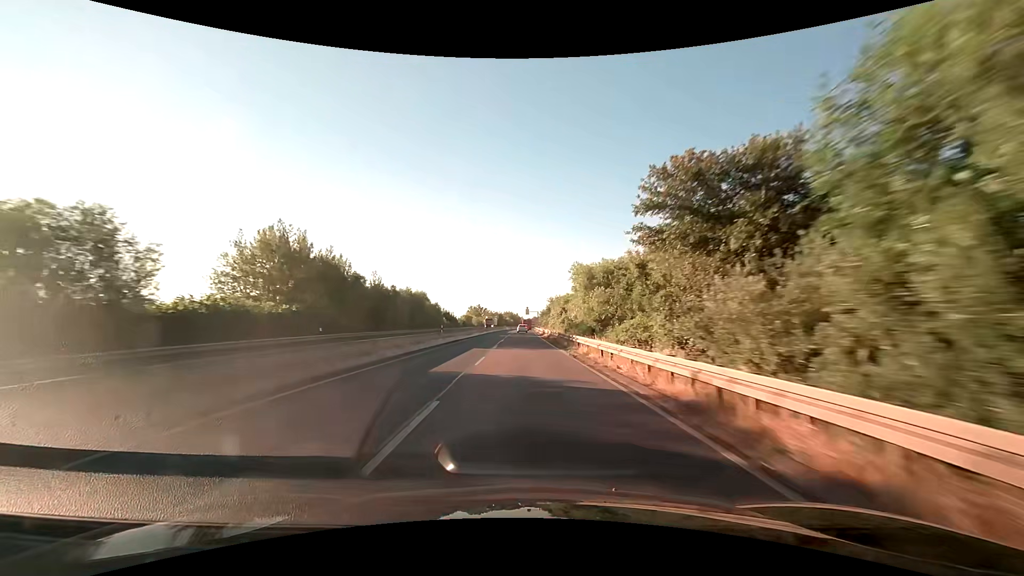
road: trunk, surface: asphalt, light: Day
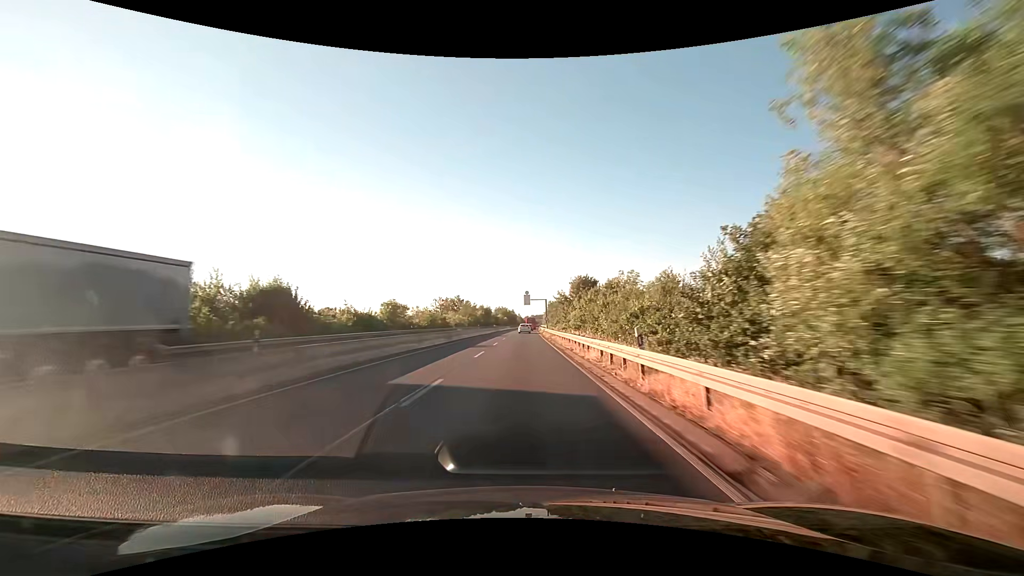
(+0.1, +80.0) m; 0°
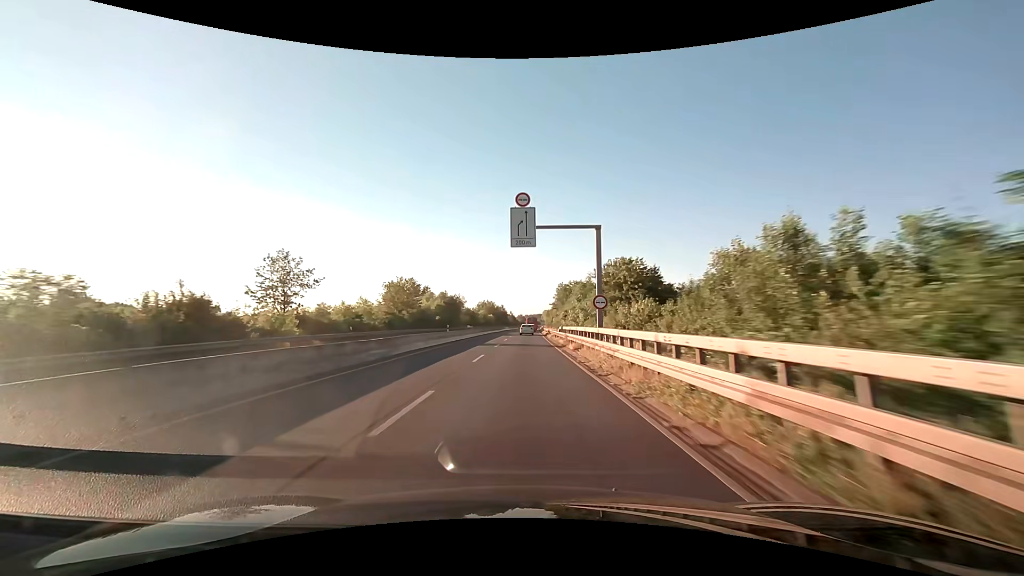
(+0.1, +74.0) m; 0°
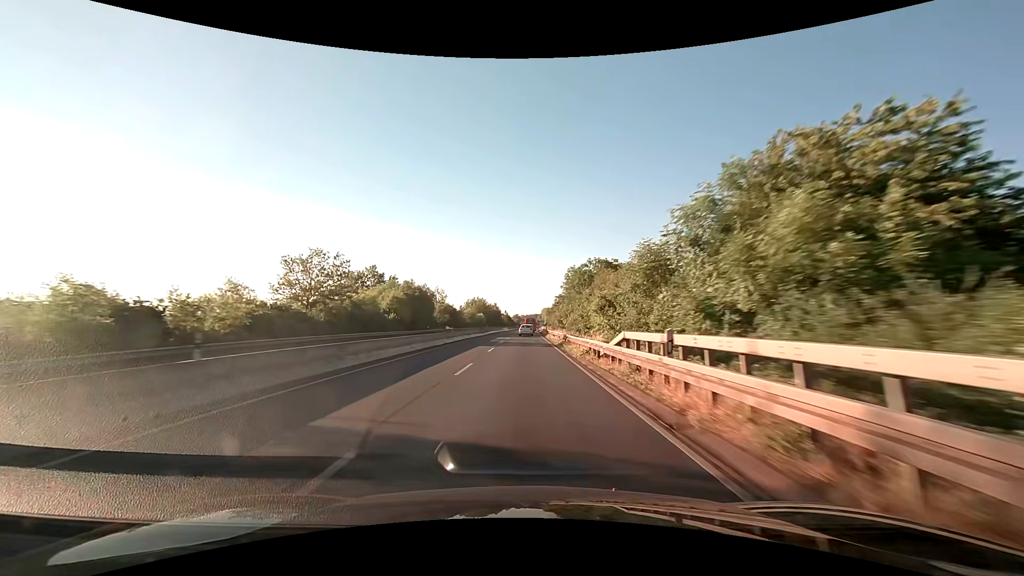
(+0.1, +28.6) m; 0°
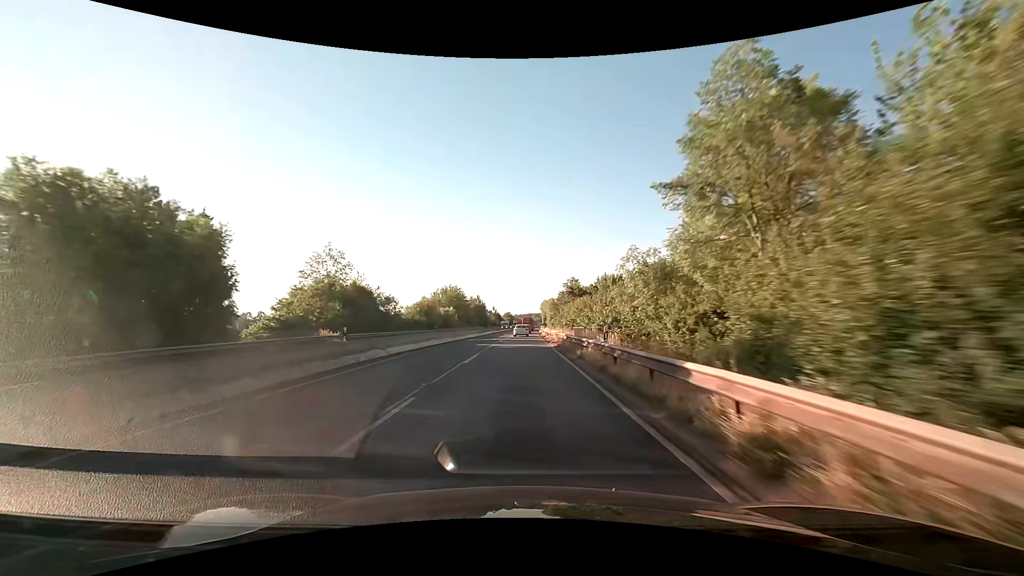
(+0.4, +56.2) m; +1°
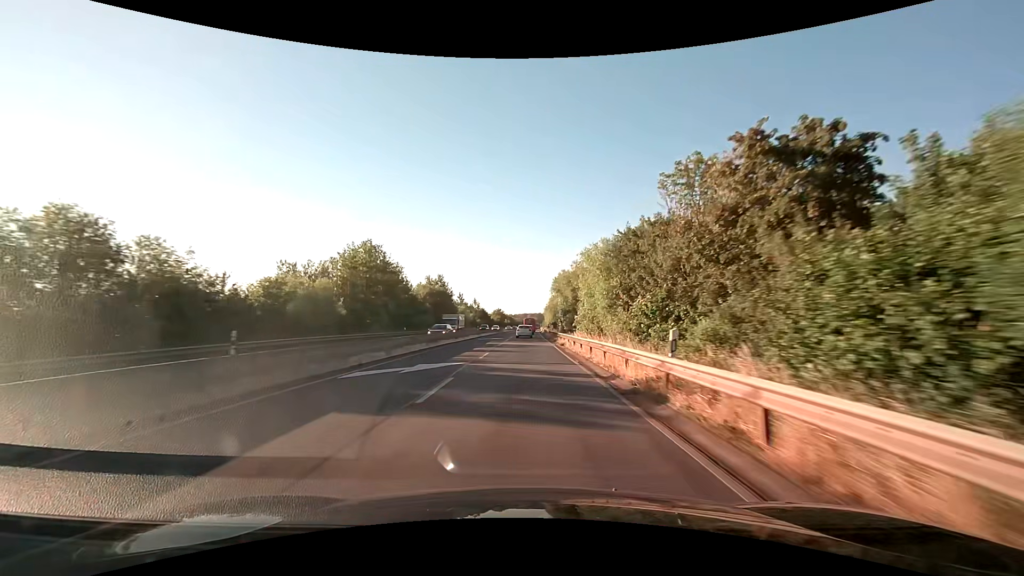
(+0.4, +68.6) m; +1°
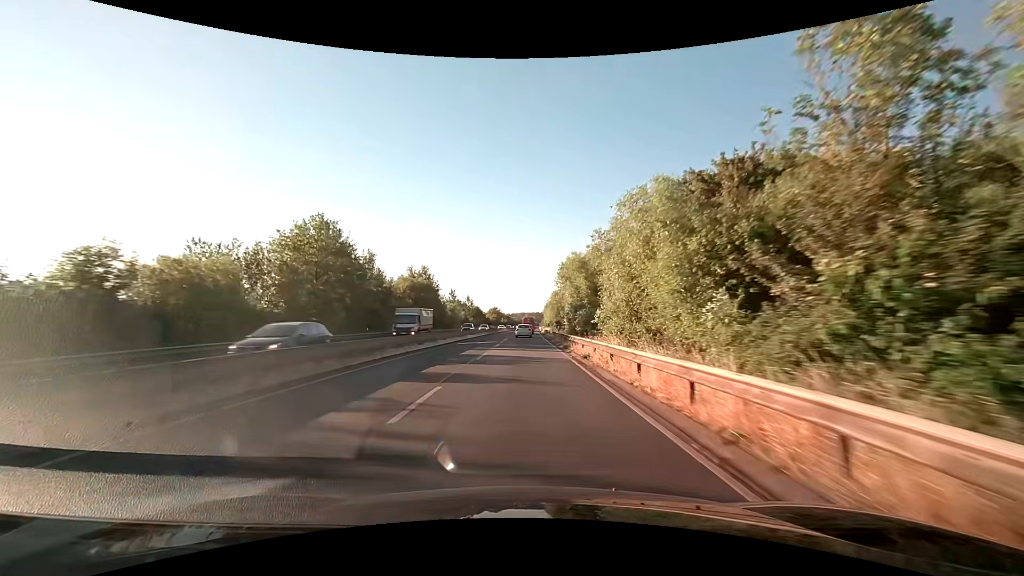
(0.0, +13.4) m; 0°
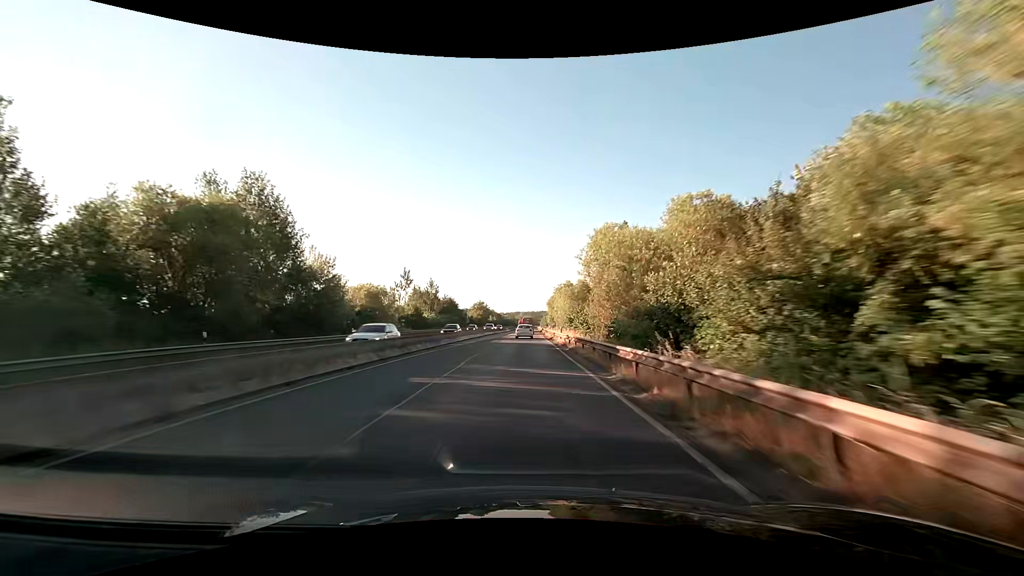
(+0.4, +52.1) m; +1°
(0, +10) (0, +20) (0, +30) (0, +40) (0, +50) (0, +60) (0, +70) (0, +80) (0, +90) (+1, +100) m
